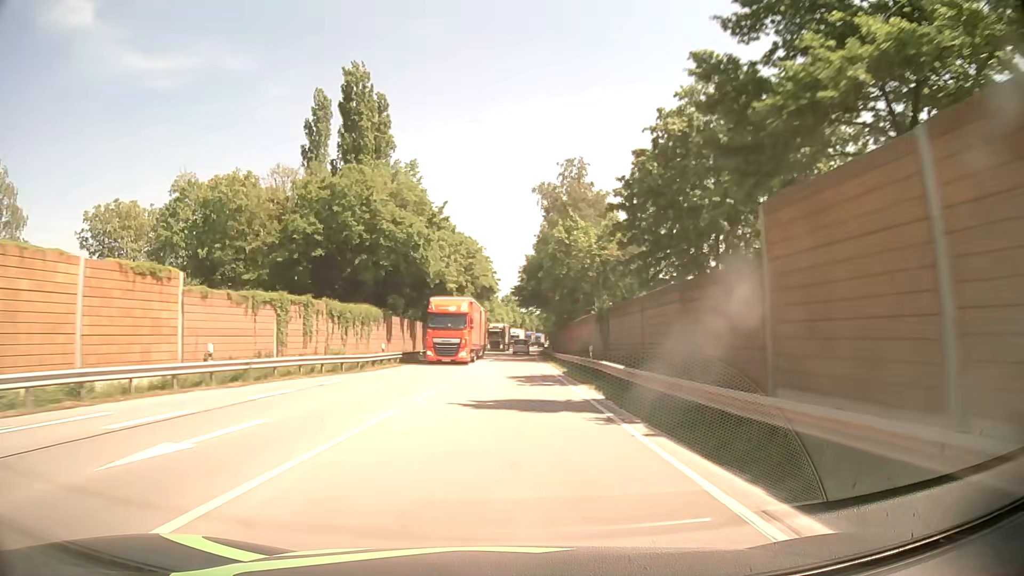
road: primary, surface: asphalt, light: Day
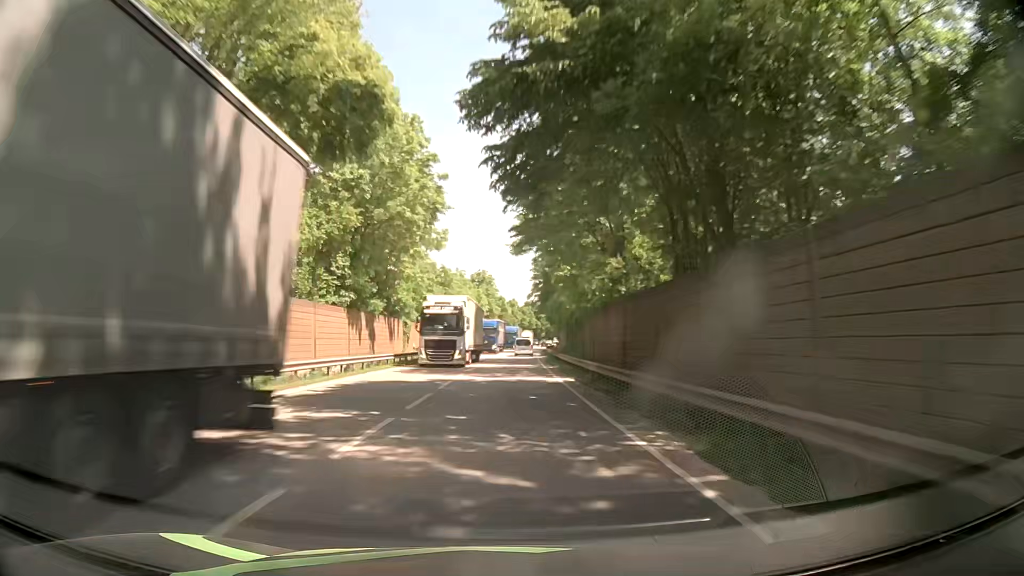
(+1.3, +62.7) m; +2°
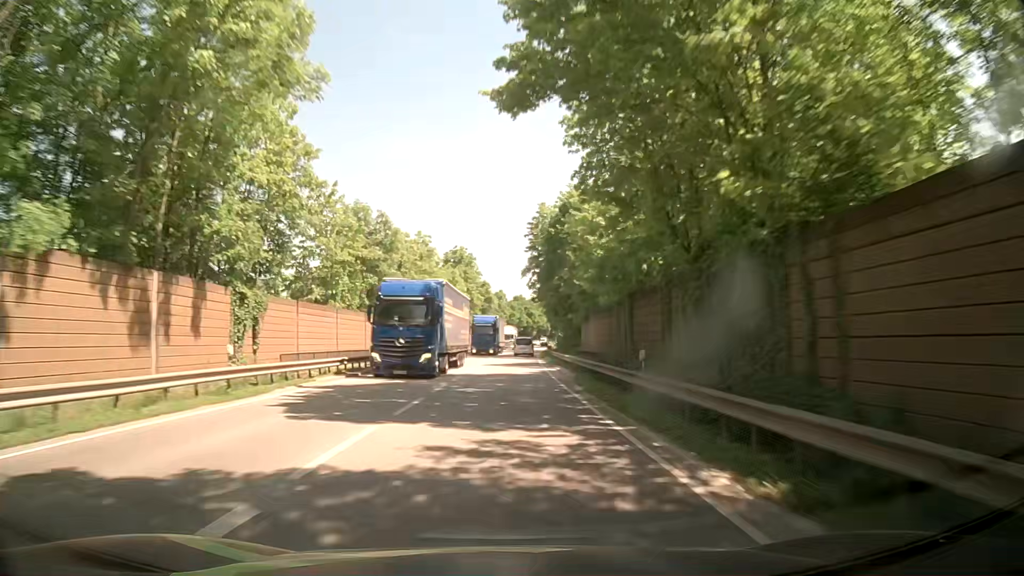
(+0.3, +30.9) m; +1°
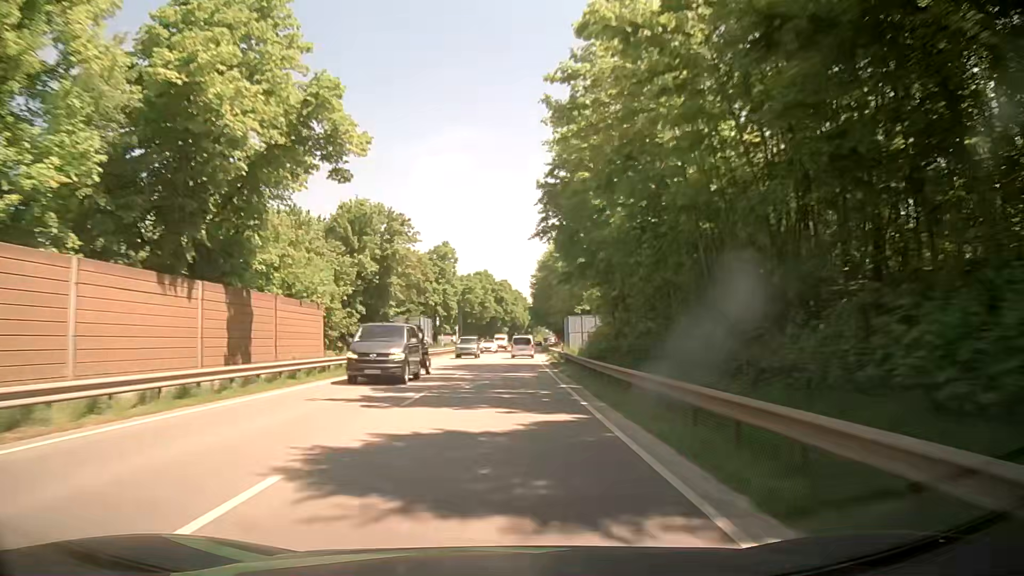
(+2.7, +75.1) m; +4°
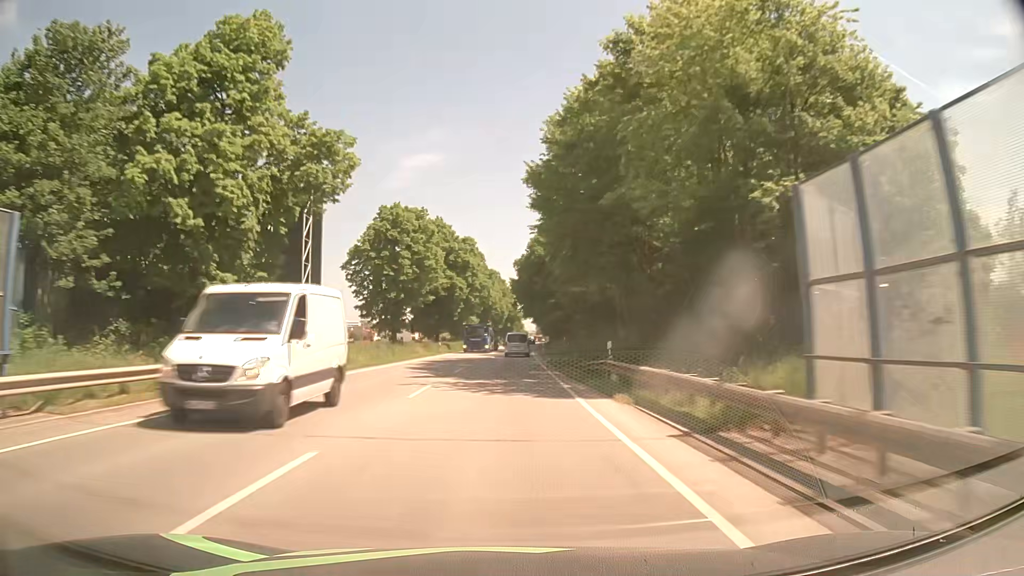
(+0.9, +58.2) m; +2°
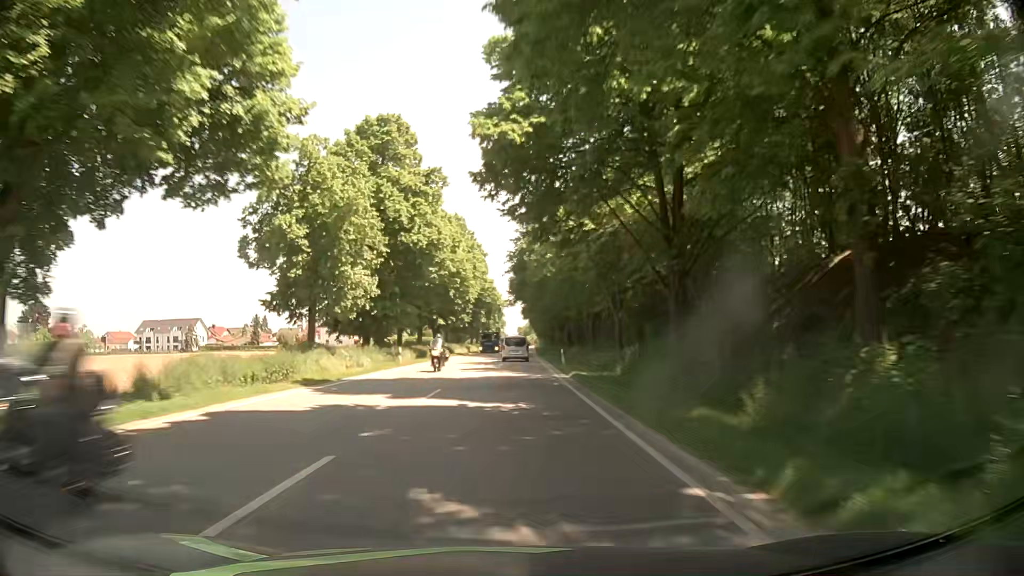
(+0.6, +71.2) m; +1°
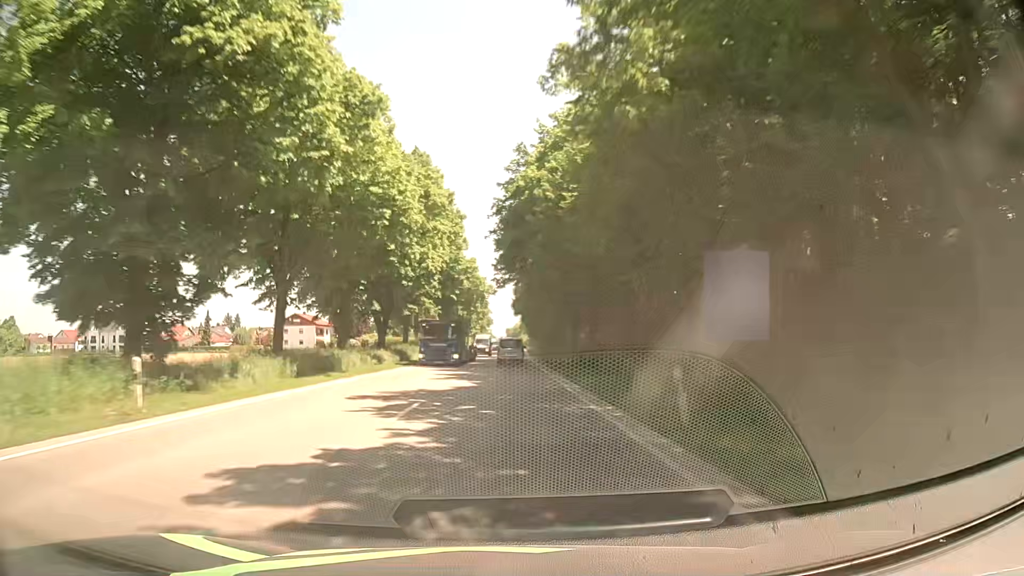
(+0.4, +28.4) m; +2°
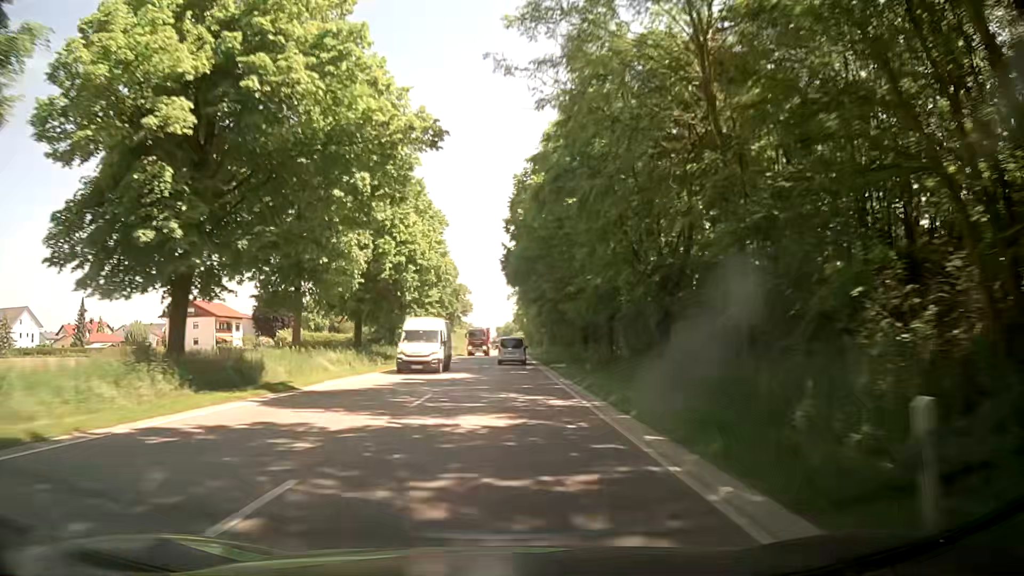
(+0.1, +56.4) m; 0°
(0, +10) (0, +20) (0, +30) (+1, +40) (+1, +50) (+1, +60) (+1, +70) (+1, +80) (+2, +90) (+2, +100) m
